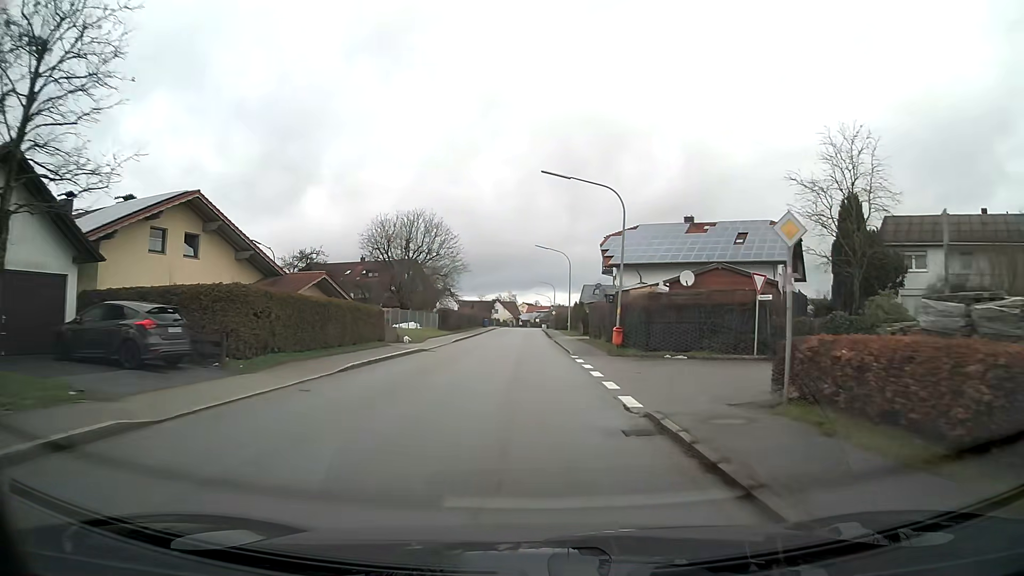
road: tertiary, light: Day
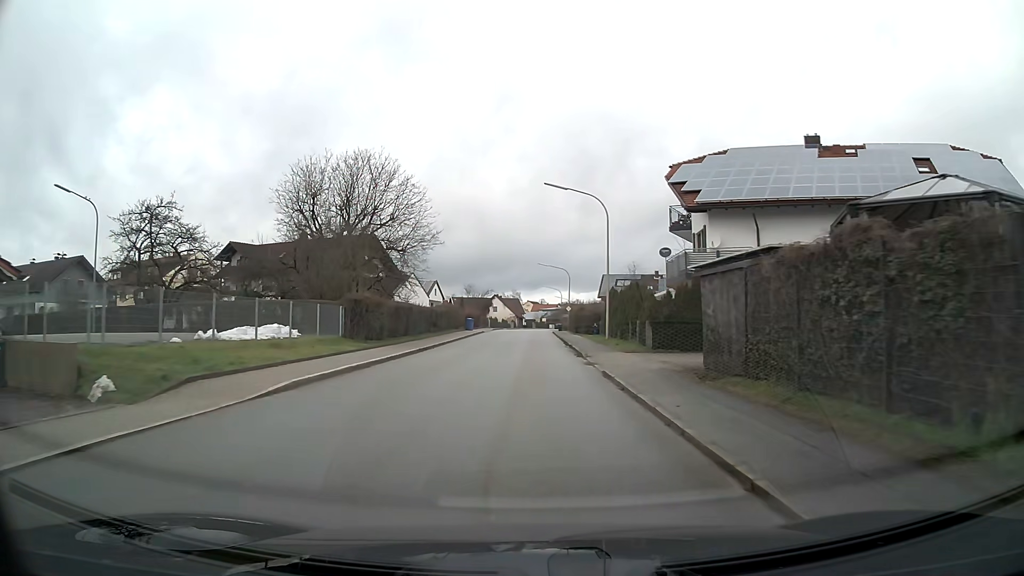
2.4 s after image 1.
(-0.2, +29.7) m; 0°
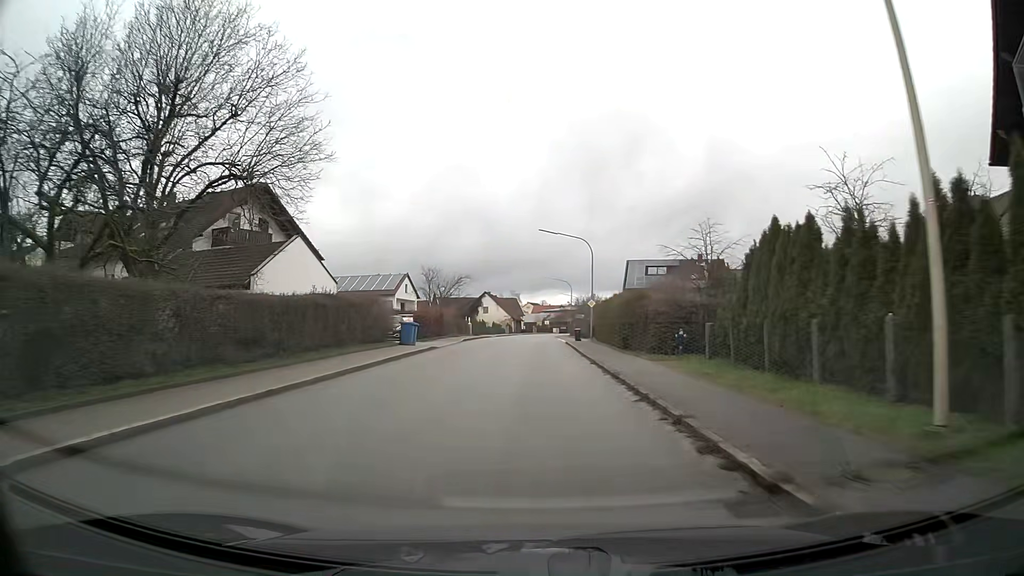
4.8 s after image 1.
(0.0, +29.9) m; 0°
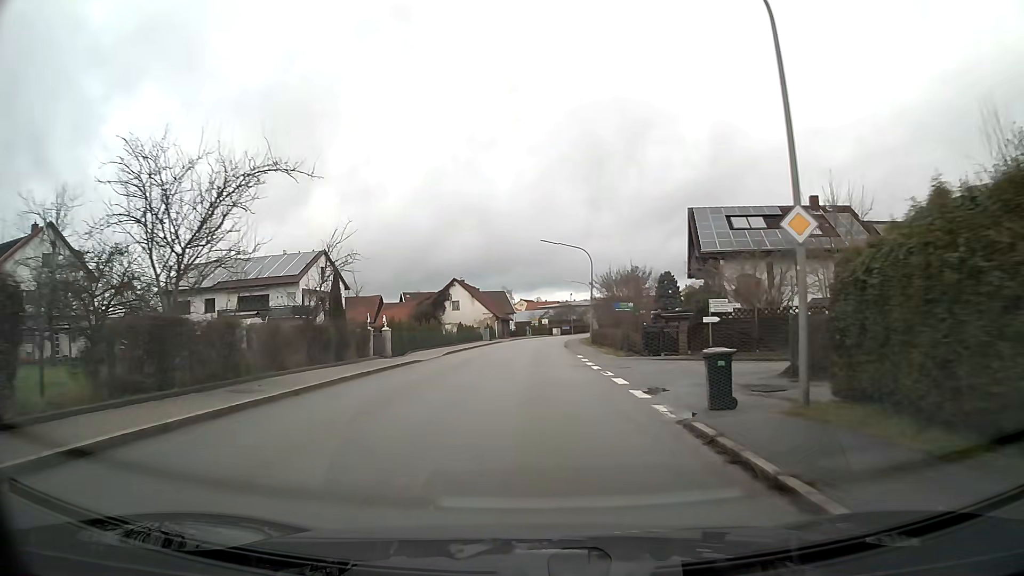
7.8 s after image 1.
(+0.1, +37.4) m; 0°
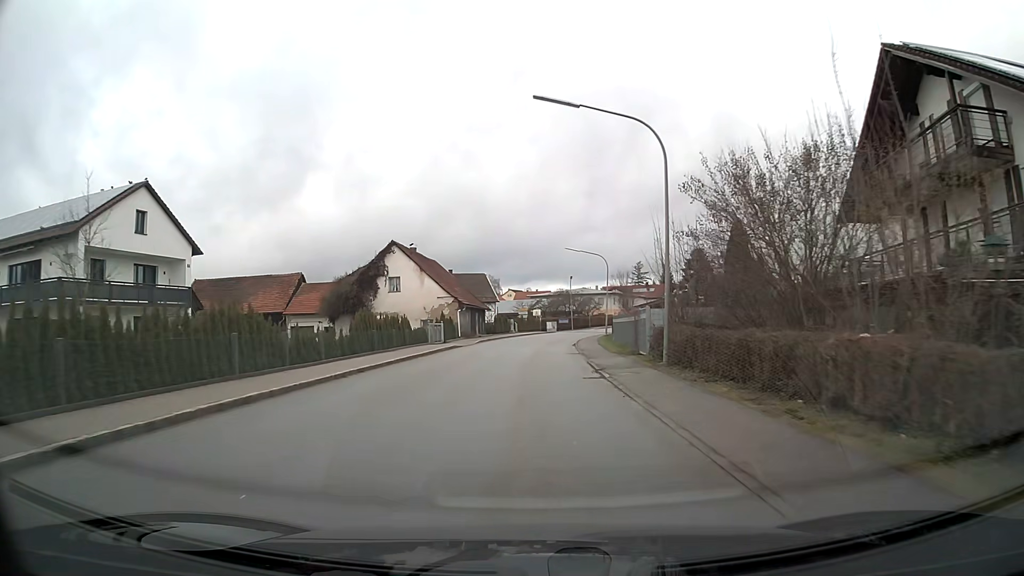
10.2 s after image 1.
(+0.2, +30.1) m; +1°
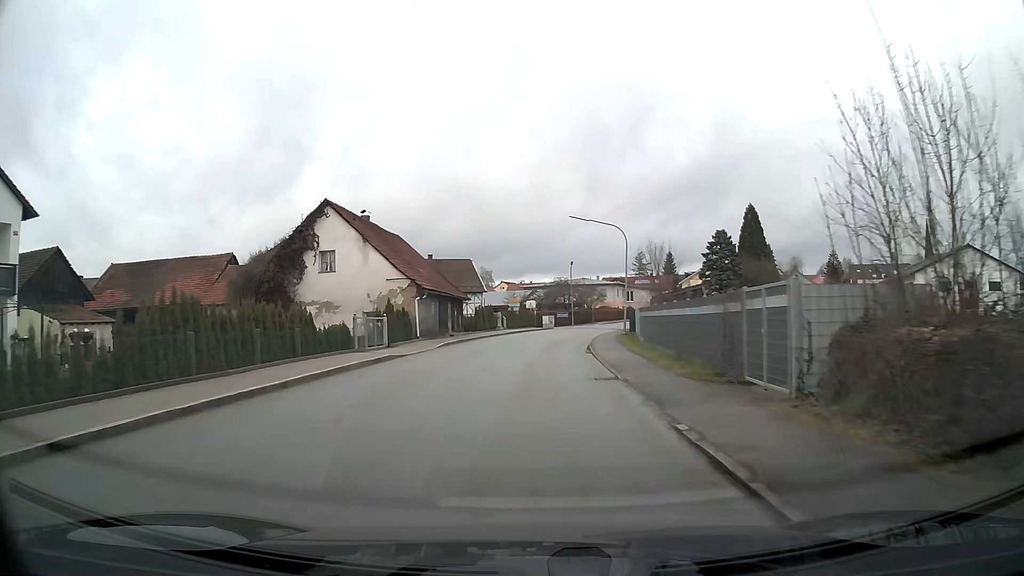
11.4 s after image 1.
(+0.1, +15.1) m; +1°
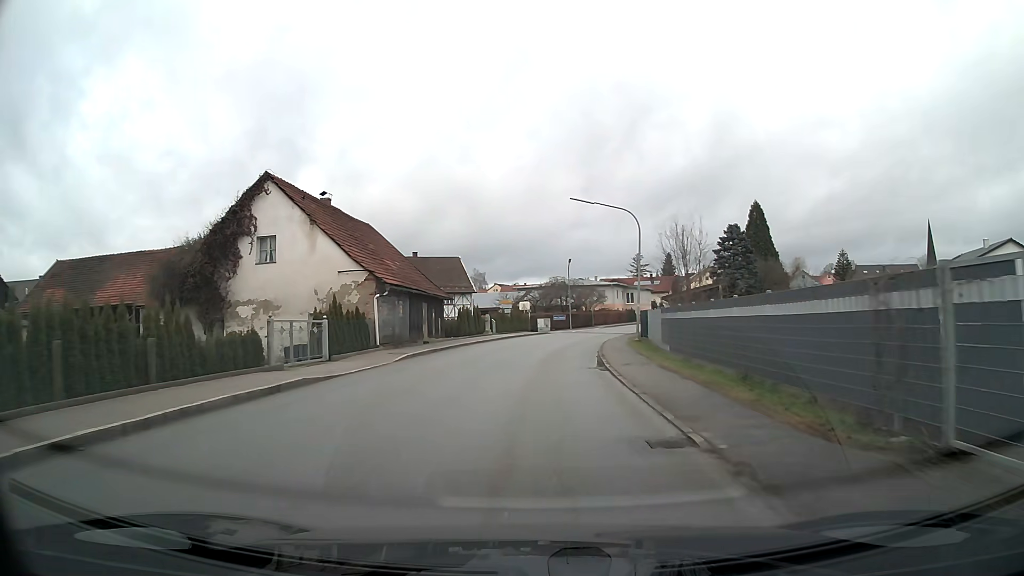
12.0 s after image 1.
(0.0, +7.5) m; +1°
